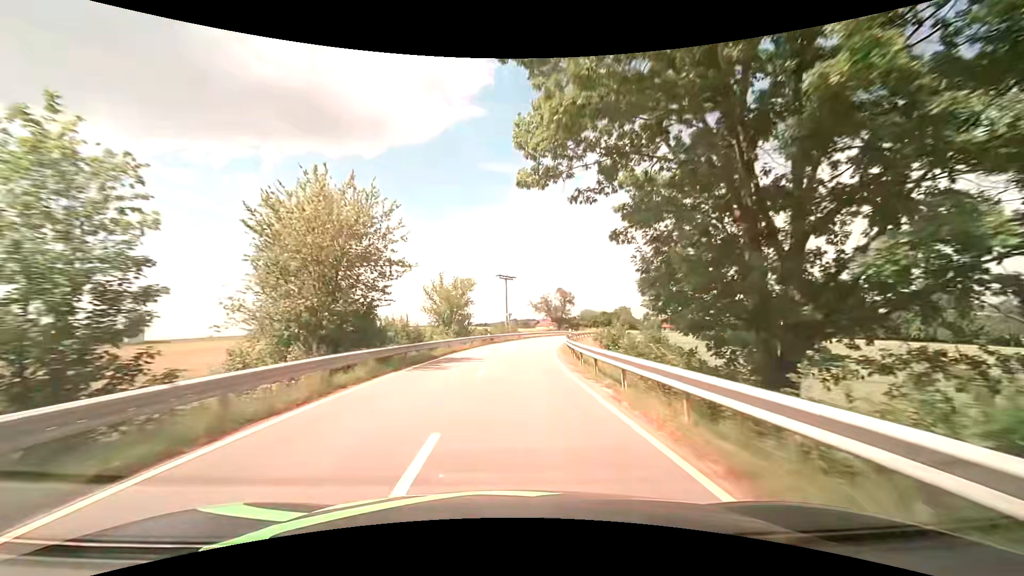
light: Day
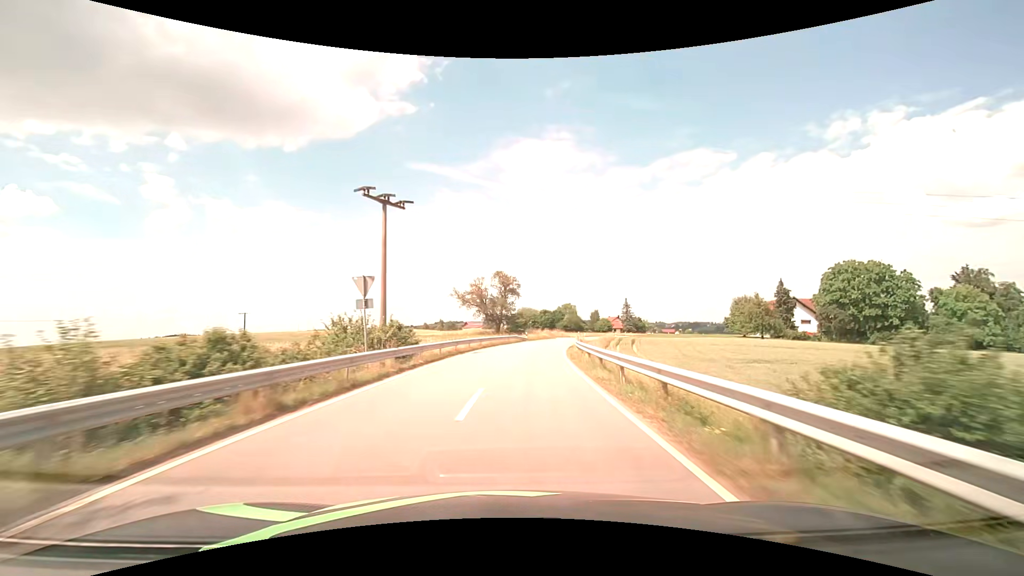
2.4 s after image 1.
(+2.3, +42.8) m; +8°
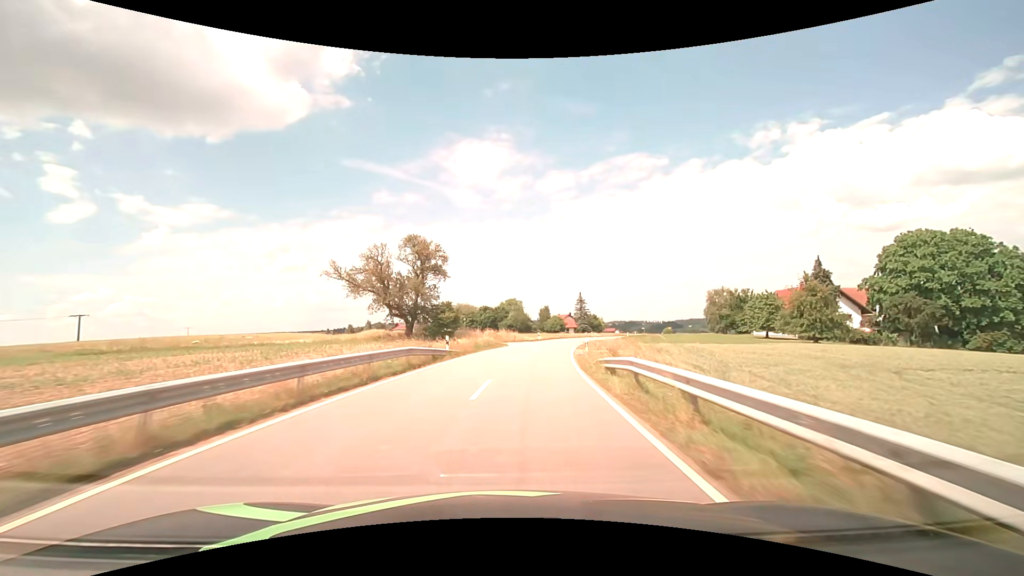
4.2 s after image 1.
(+2.2, +34.4) m; +7°
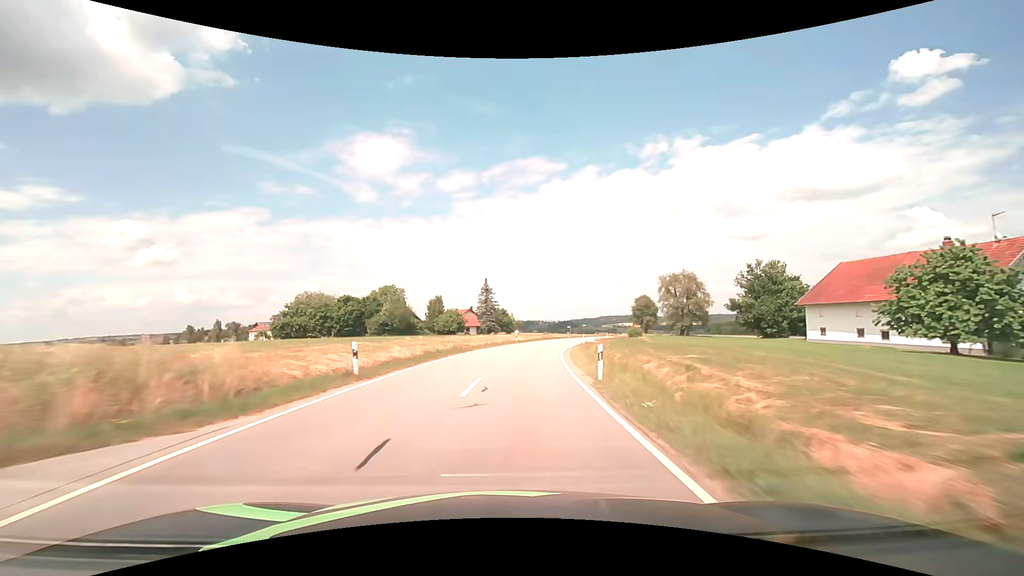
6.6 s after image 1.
(+5.2, +48.1) m; +12°
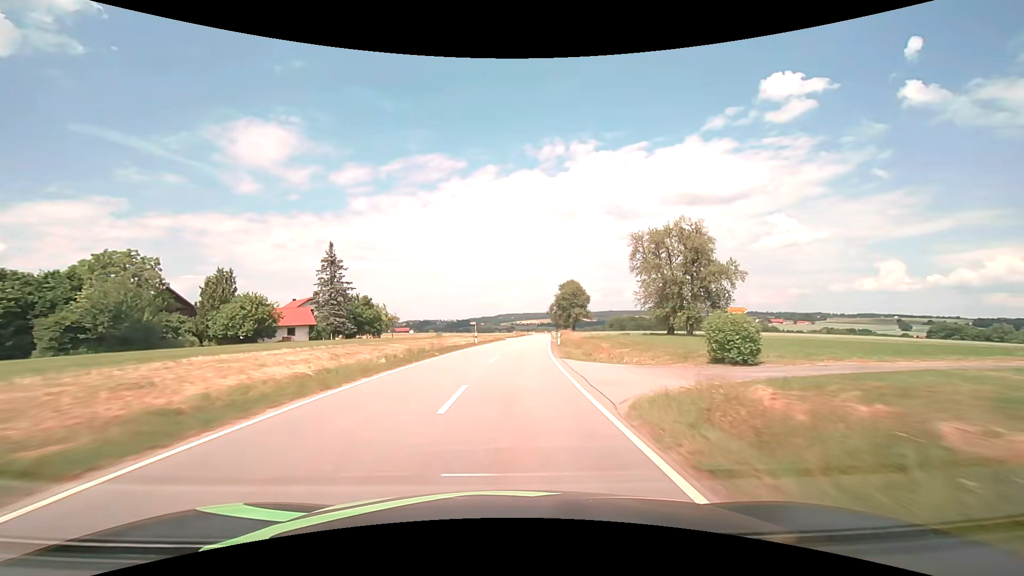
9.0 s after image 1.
(+5.2, +50.4) m; +12°
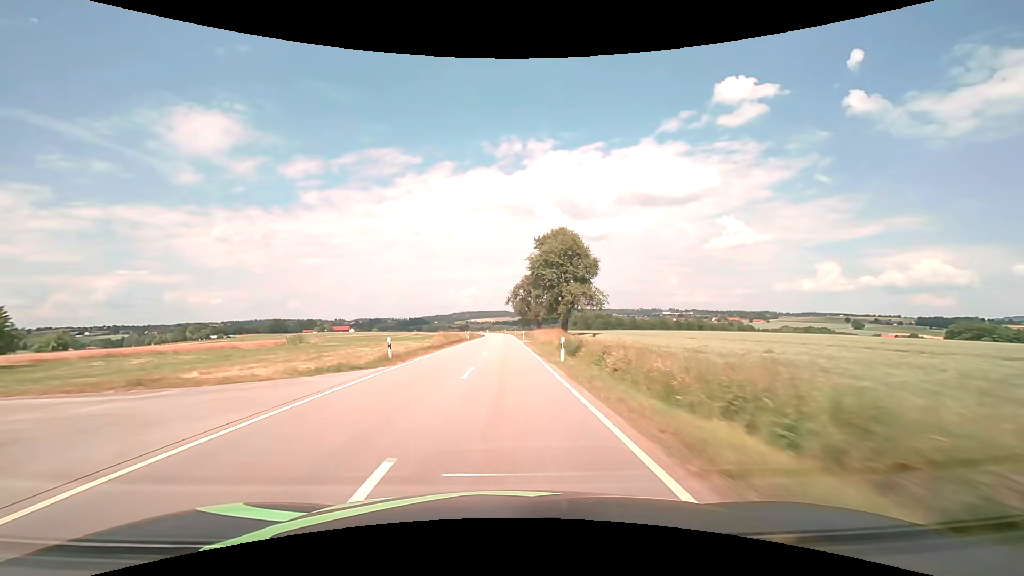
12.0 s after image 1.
(+4.4, +67.7) m; +5°
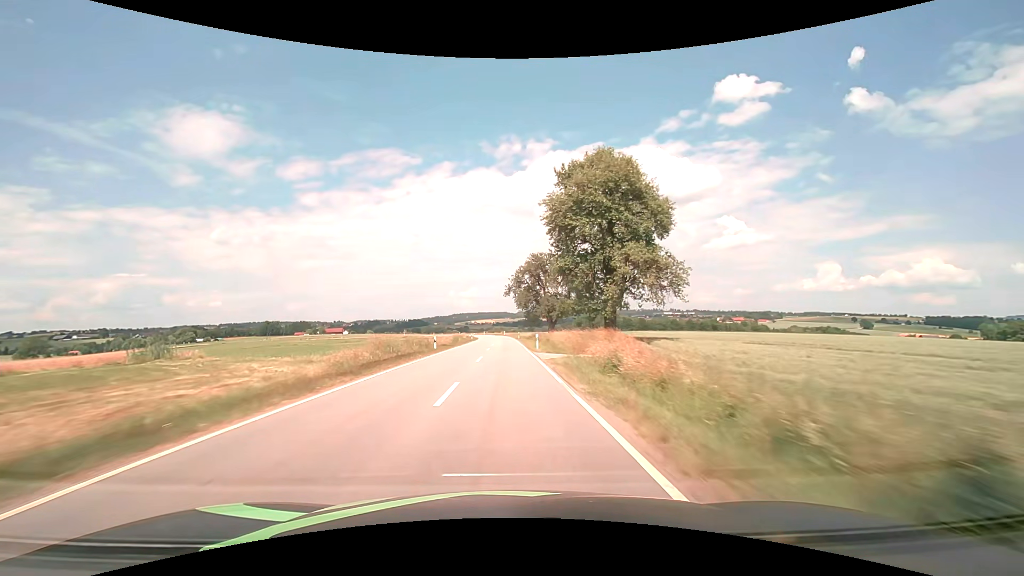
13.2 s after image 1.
(+0.1, +29.0) m; 0°
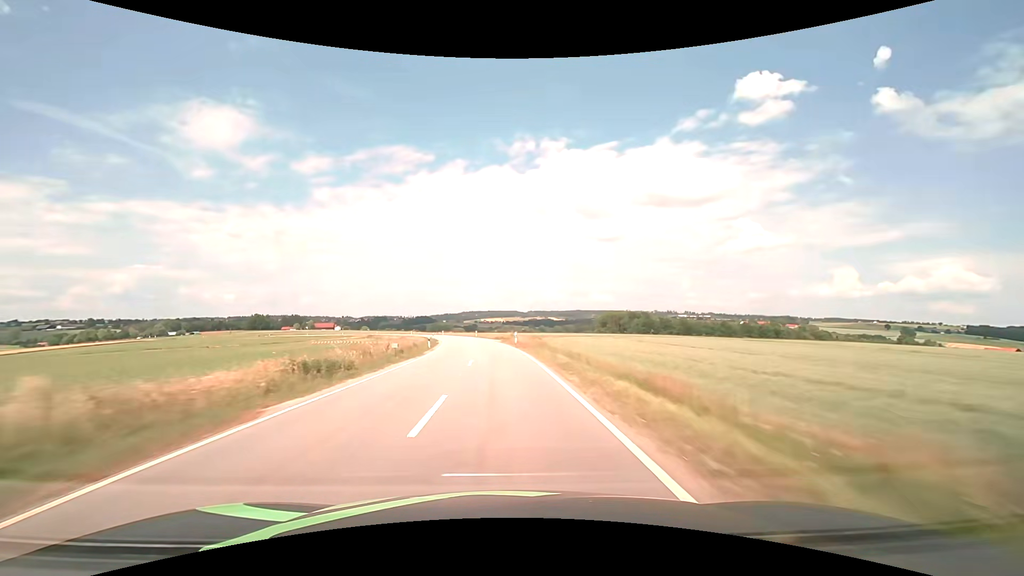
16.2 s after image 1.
(-0.5, +75.8) m; -1°
(0, +10) (0, +20) (-1, +30) (-2, +40) (-2, +50) (-4, +60) (-5, +70) (-7, +80) (-9, +89) (-11, +99) m
